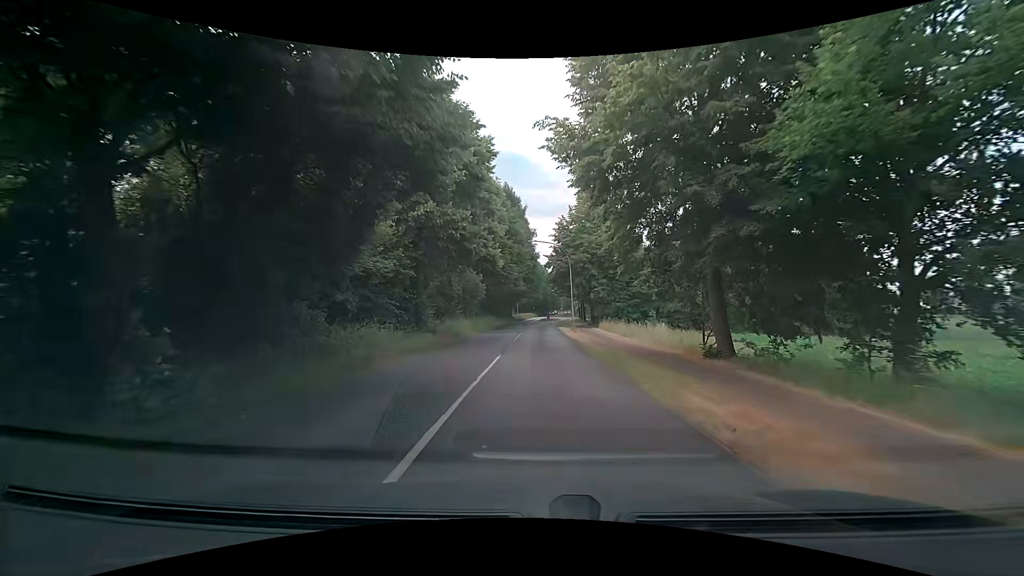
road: secondary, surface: asphalt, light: Day
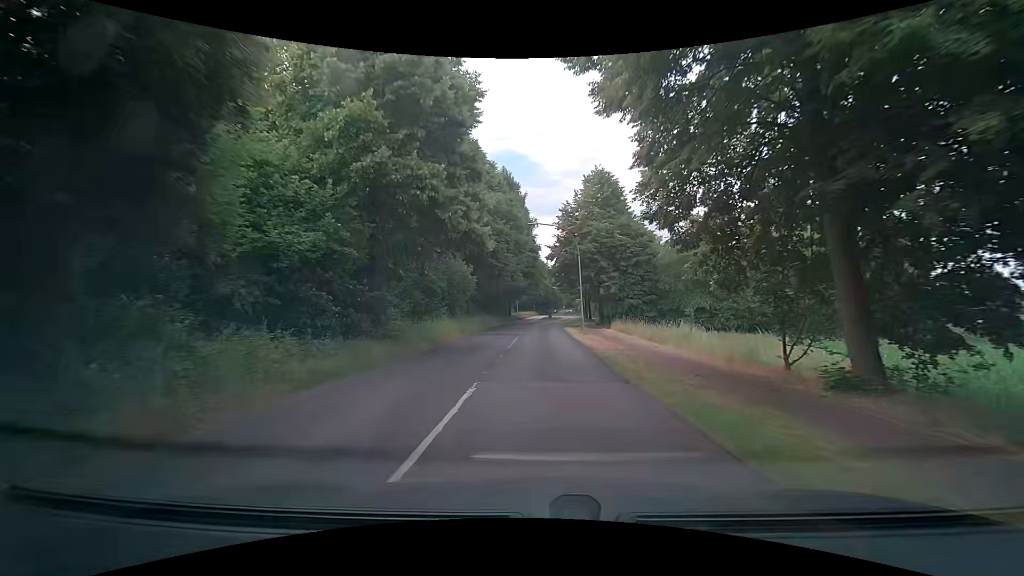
(0.0, +7.2) m; +1°
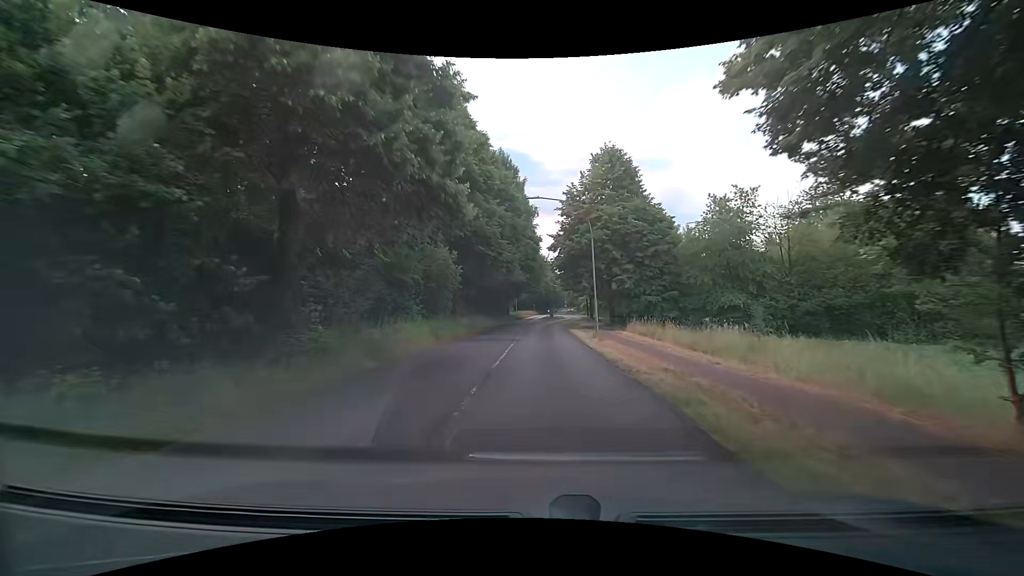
(-0.1, +7.2) m; -2°
(0, +10) (+1, +20) (+1, +30) (+2, +40) (+2, +50) (+4, +60) (+6, +70) (+8, +79) (+9, +89) (+9, +99) m
